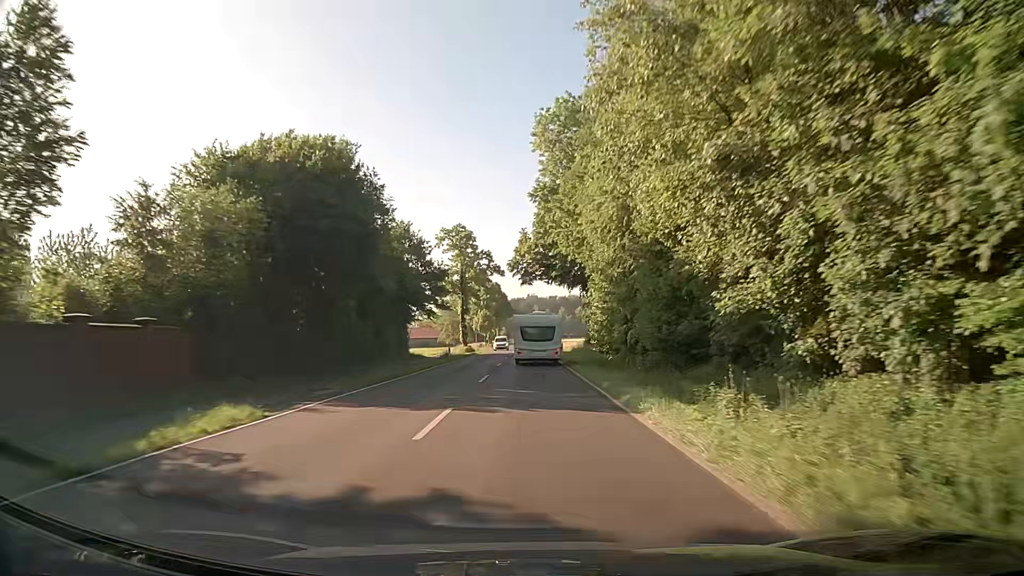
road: secondary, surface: asphalt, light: Day
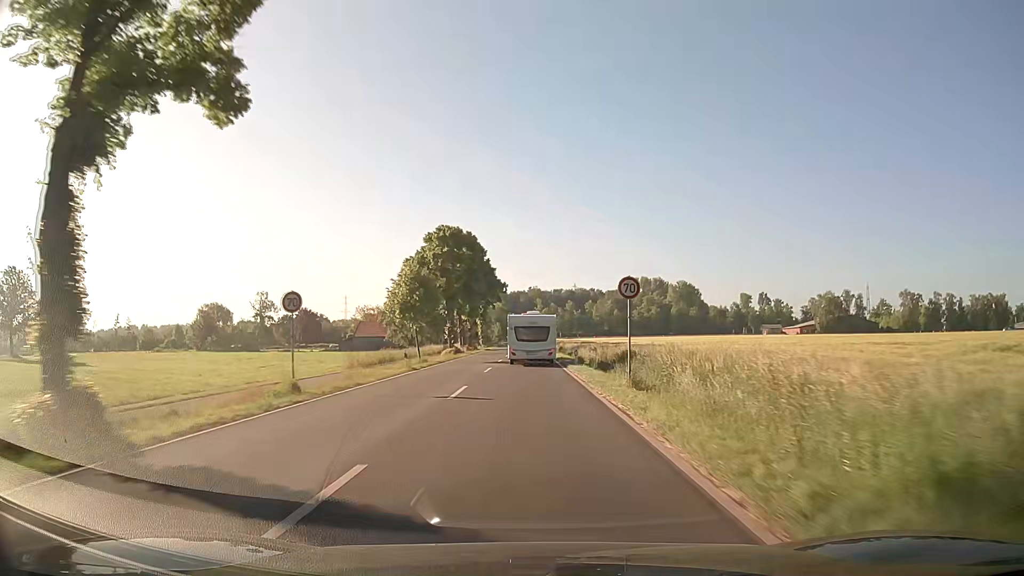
(+0.1, +66.0) m; 0°
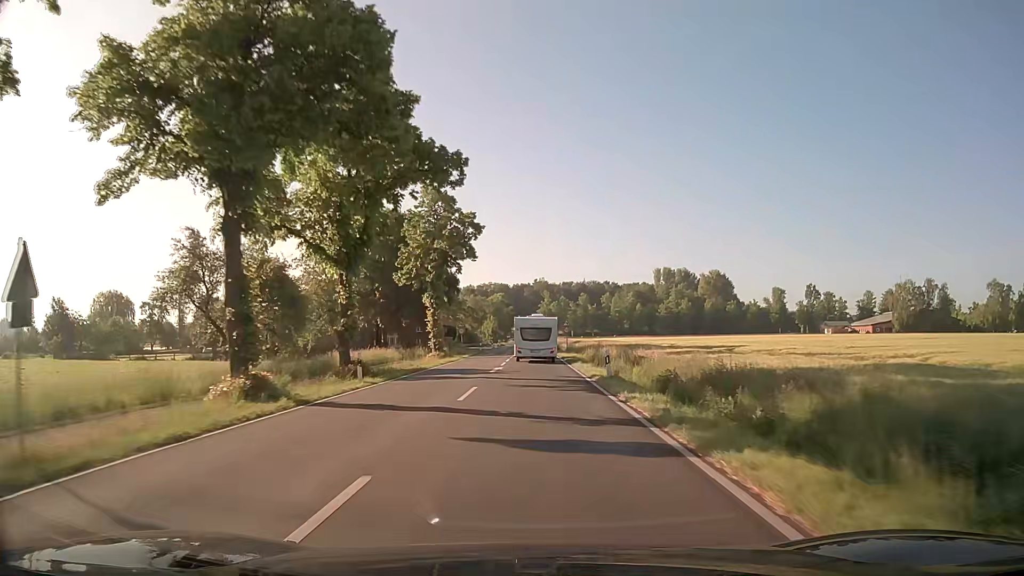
(-0.1, +60.4) m; 0°
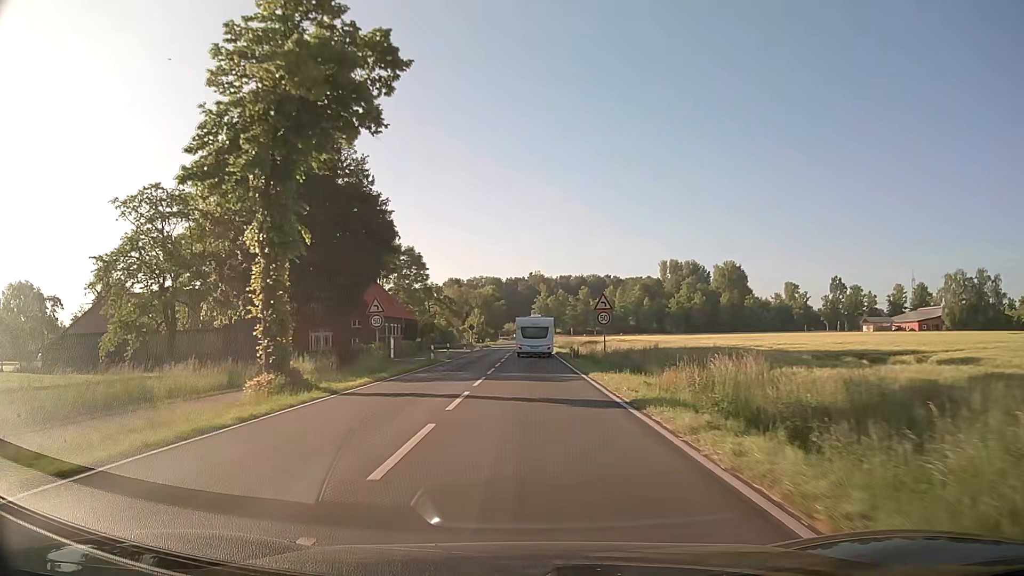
(+0.1, +33.0) m; 0°
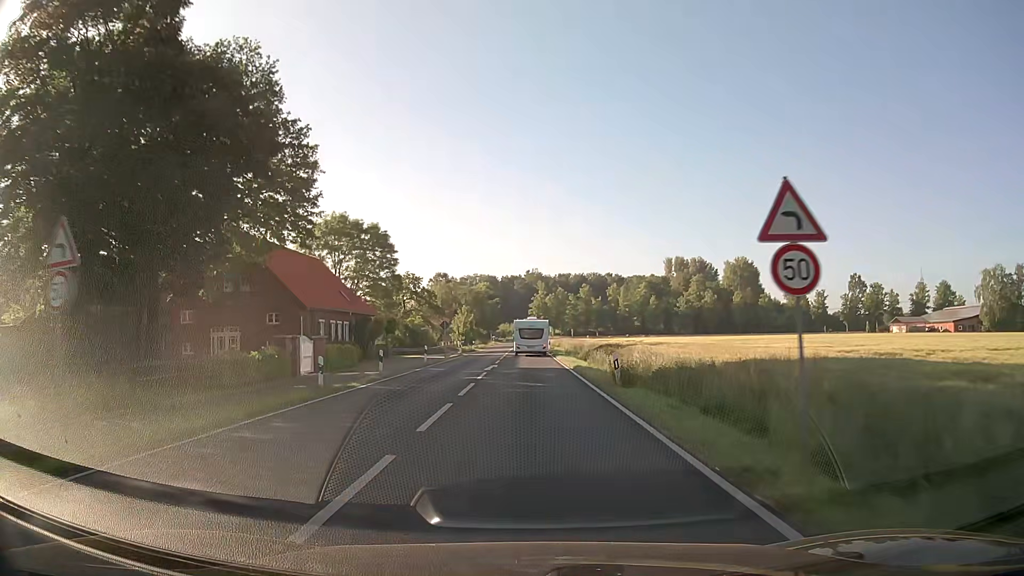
(0.0, +20.6) m; 0°
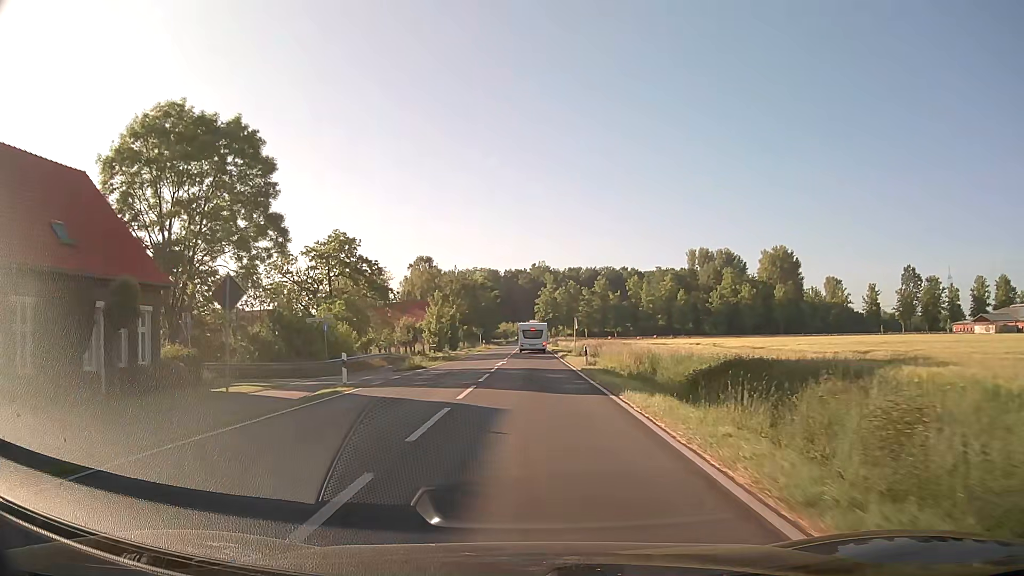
(0.0, +38.0) m; 0°
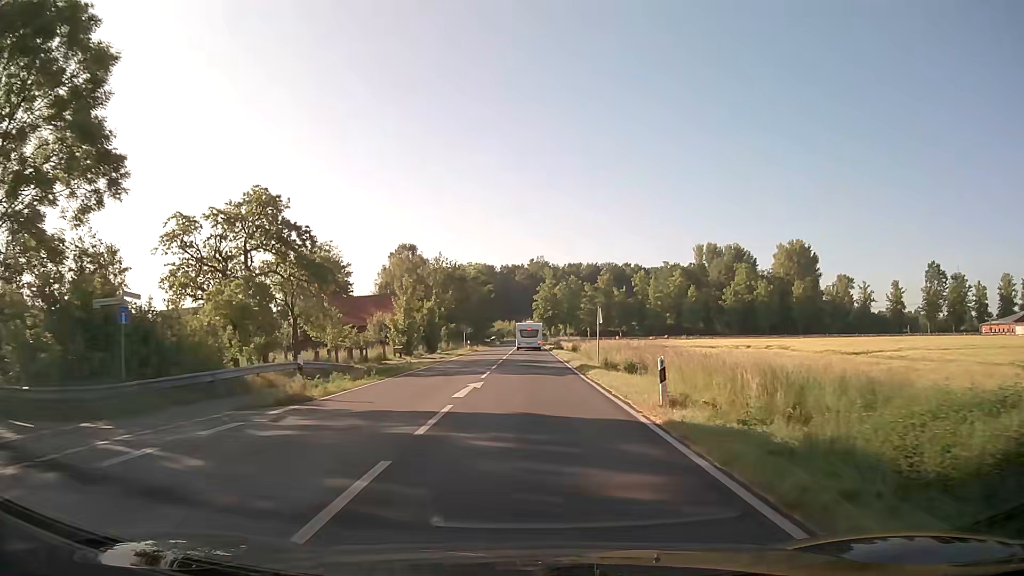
(+0.1, +17.4) m; 0°
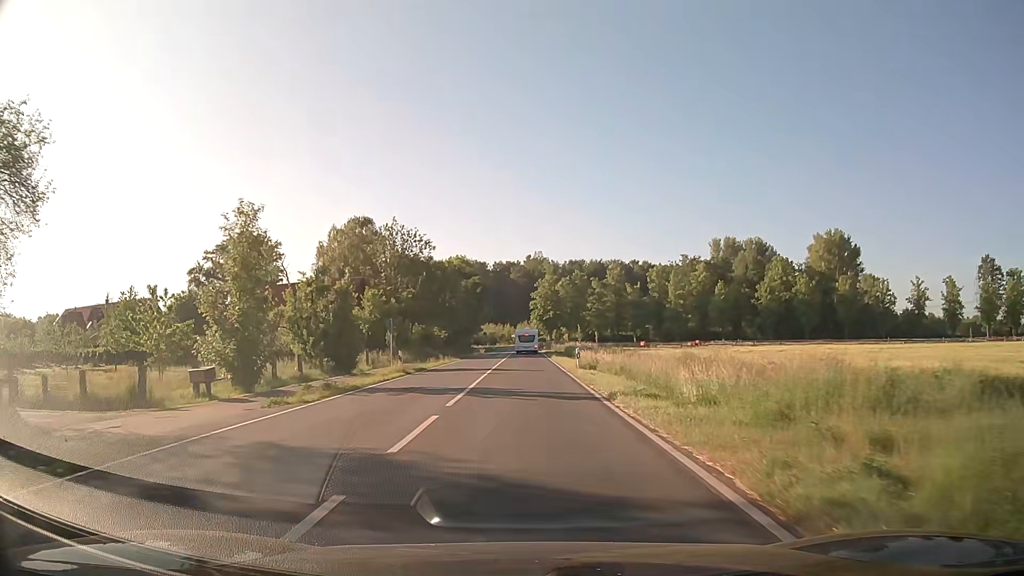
(+0.1, +32.4) m; 0°
